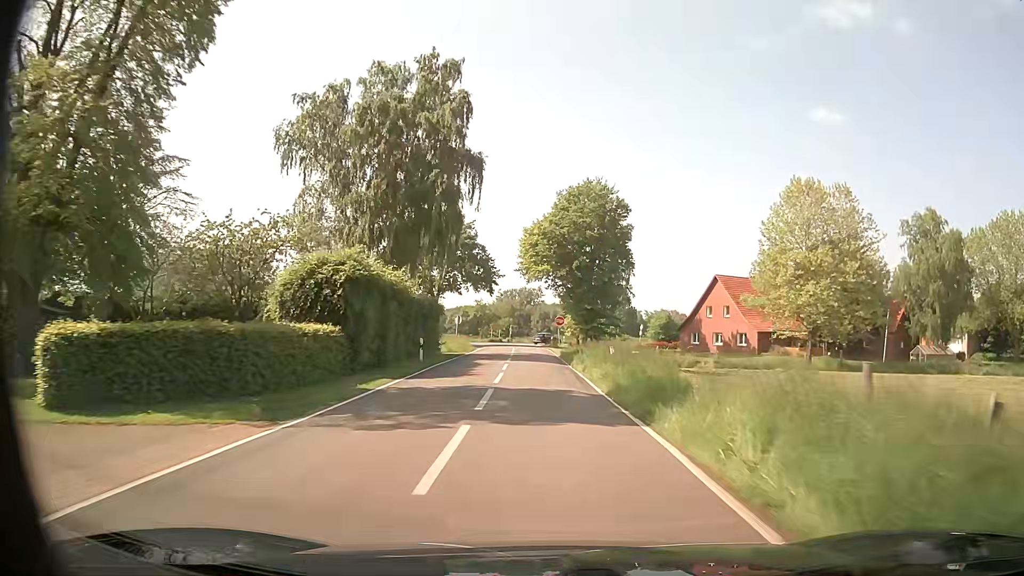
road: tertiary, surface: asphalt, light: Day
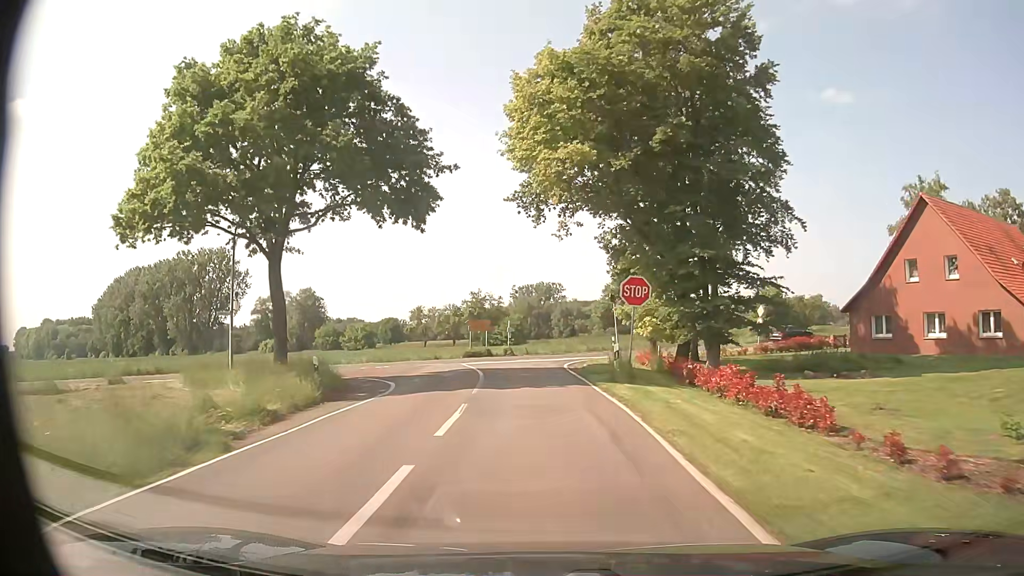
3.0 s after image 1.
(-0.7, +43.9) m; -2°
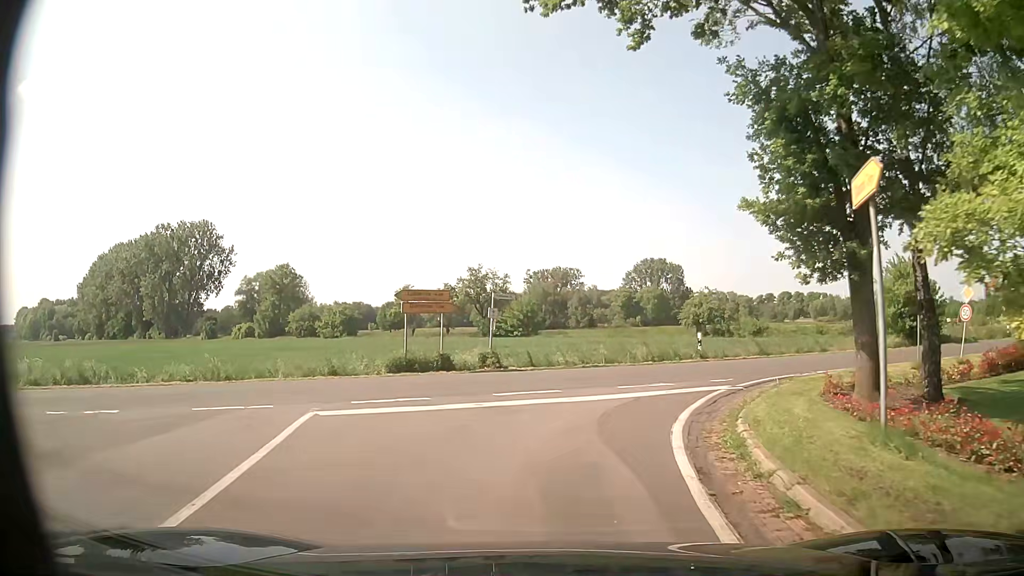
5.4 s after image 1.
(-0.2, +23.3) m; -1°
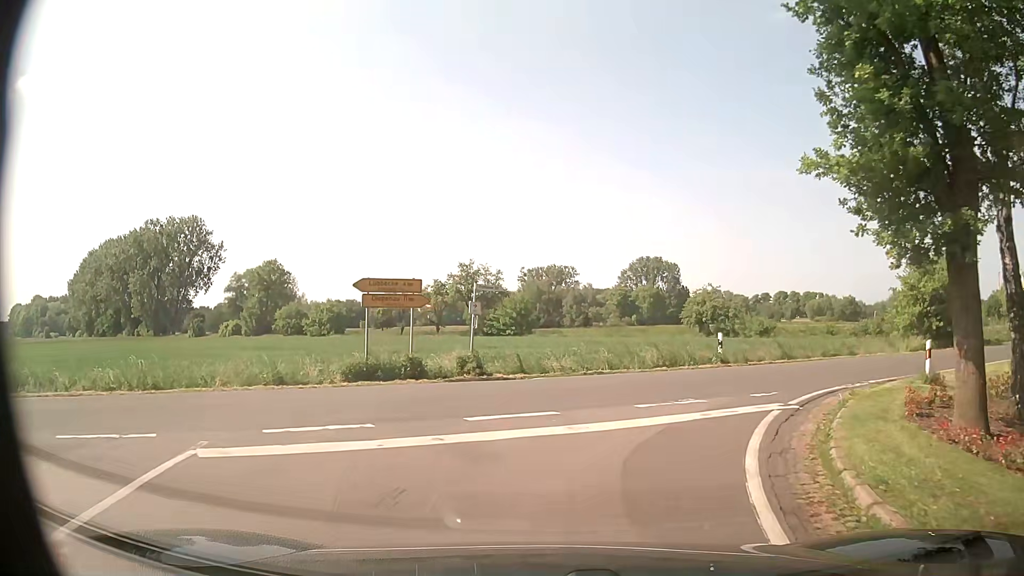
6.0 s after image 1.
(0.0, +3.7) m; -1°
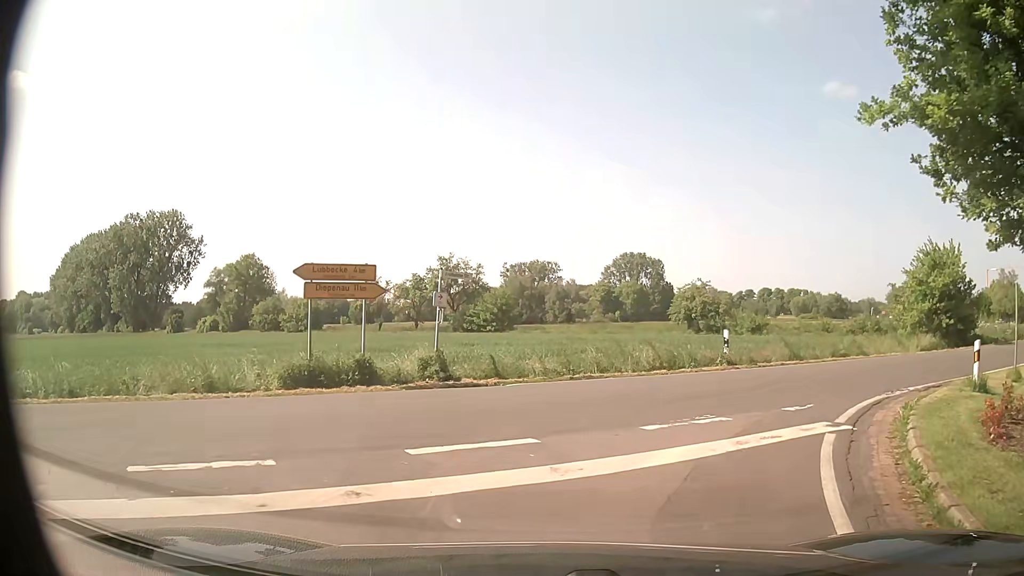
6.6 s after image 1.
(+0.1, +2.7) m; +3°
